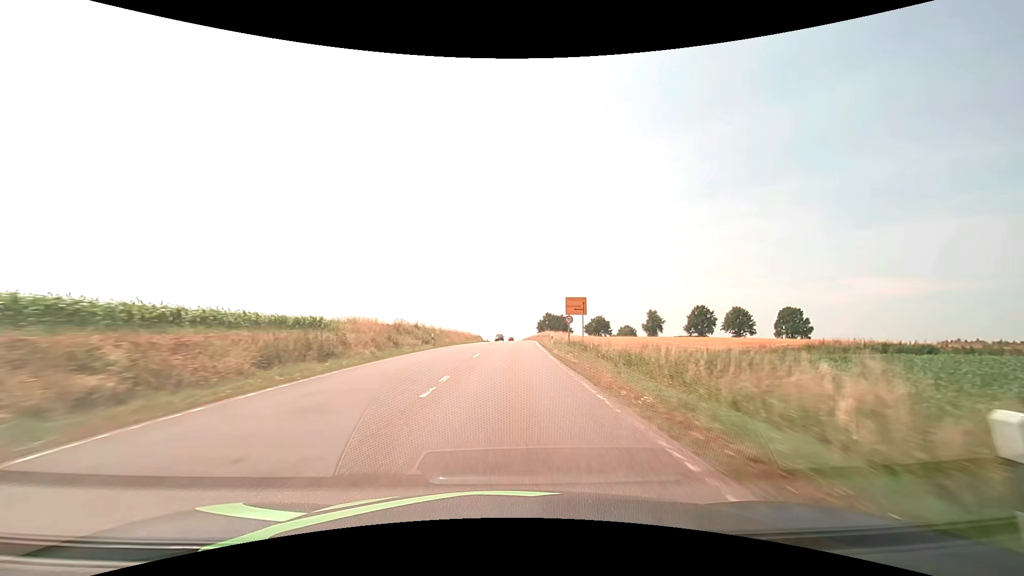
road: secondary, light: Day
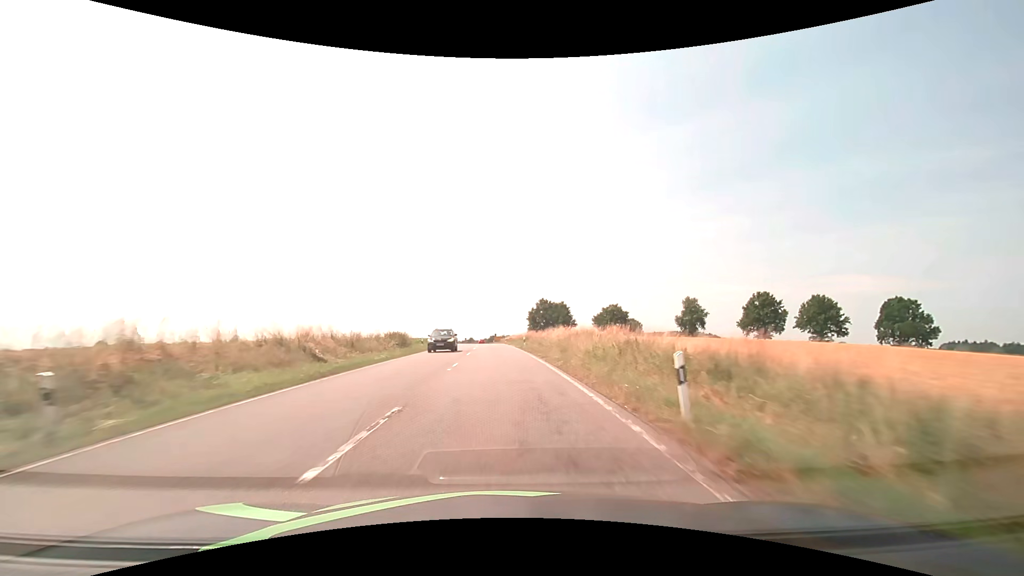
(+1.8, +66.5) m; +2°
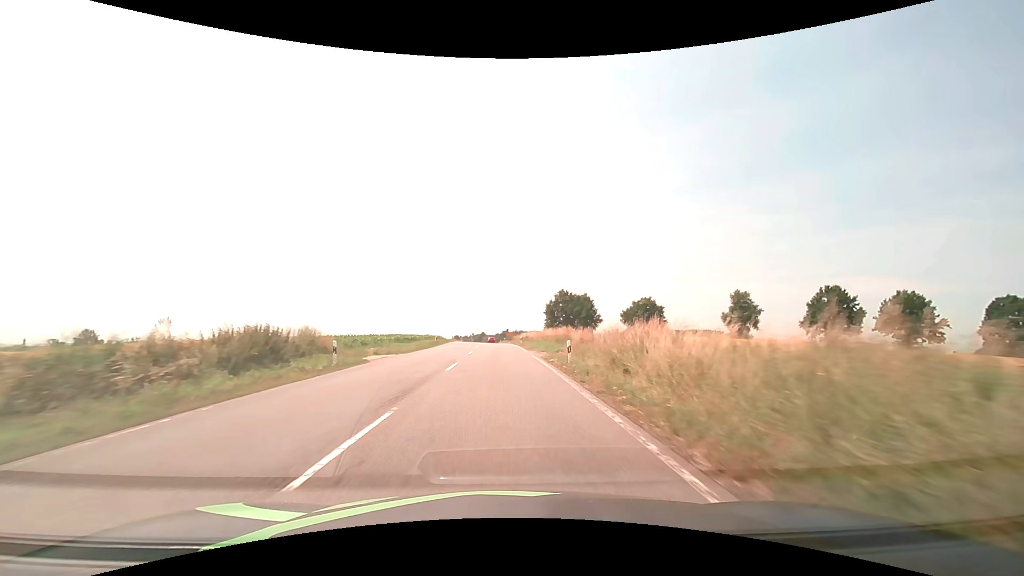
(-0.3, +24.8) m; -2°
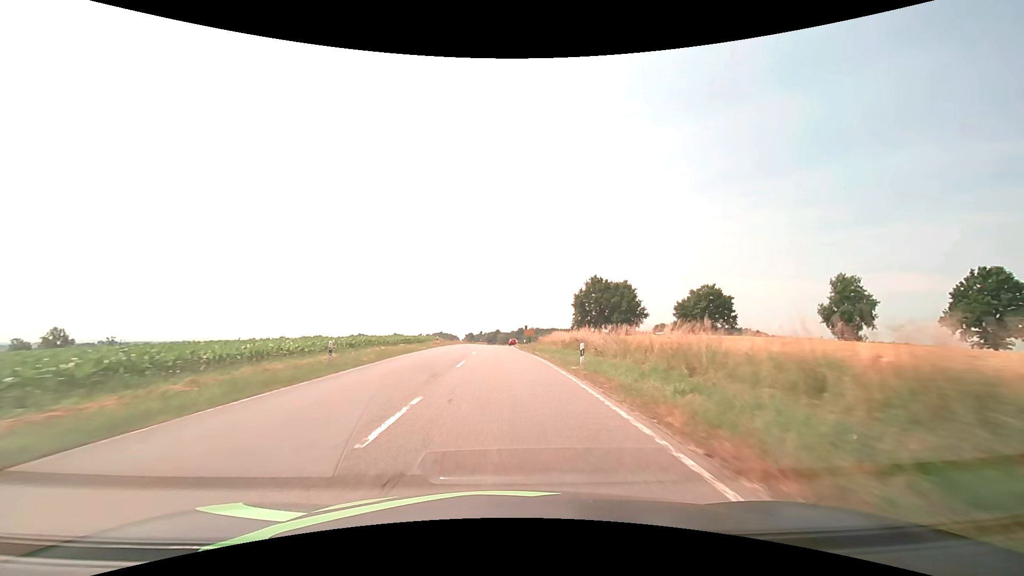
(-0.5, +35.3) m; -2°
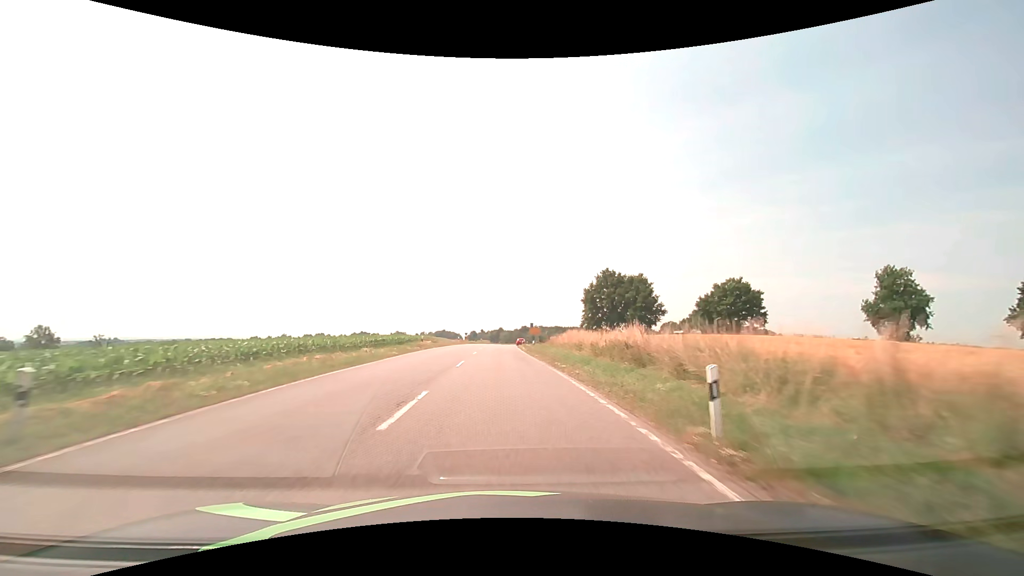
(0.0, +11.3) m; 0°
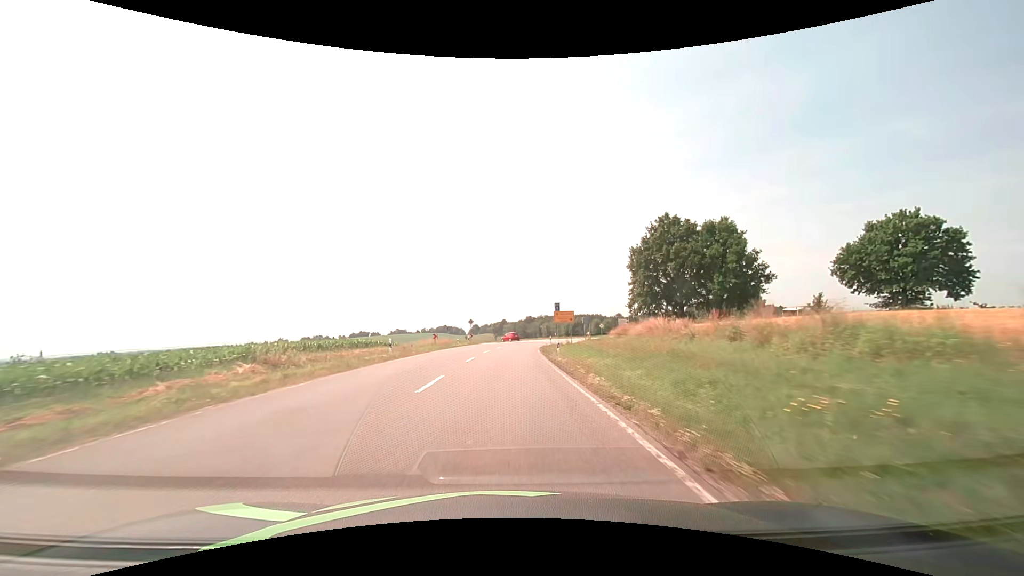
(-0.2, +44.5) m; 0°
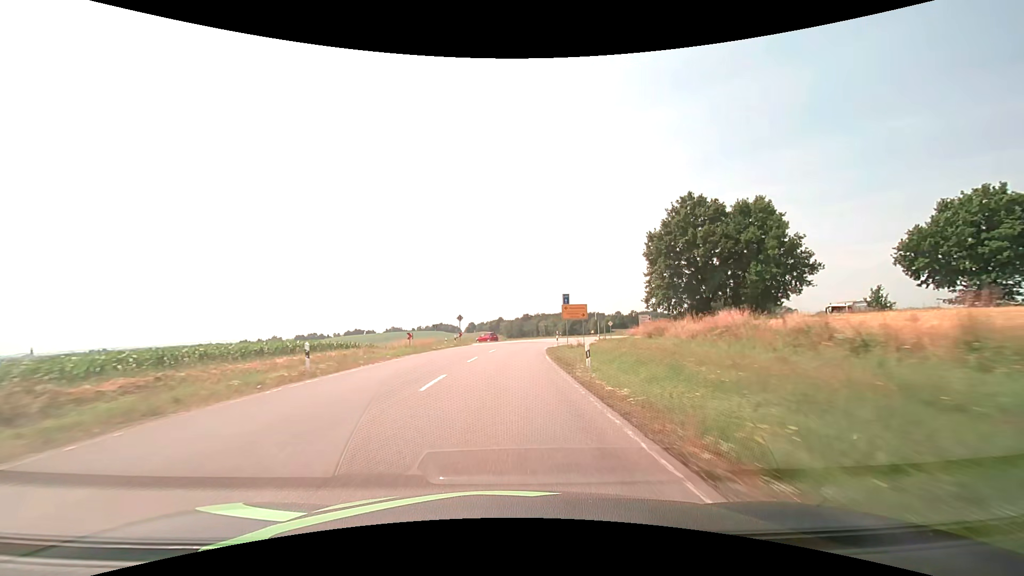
(0.0, +11.0) m; 0°
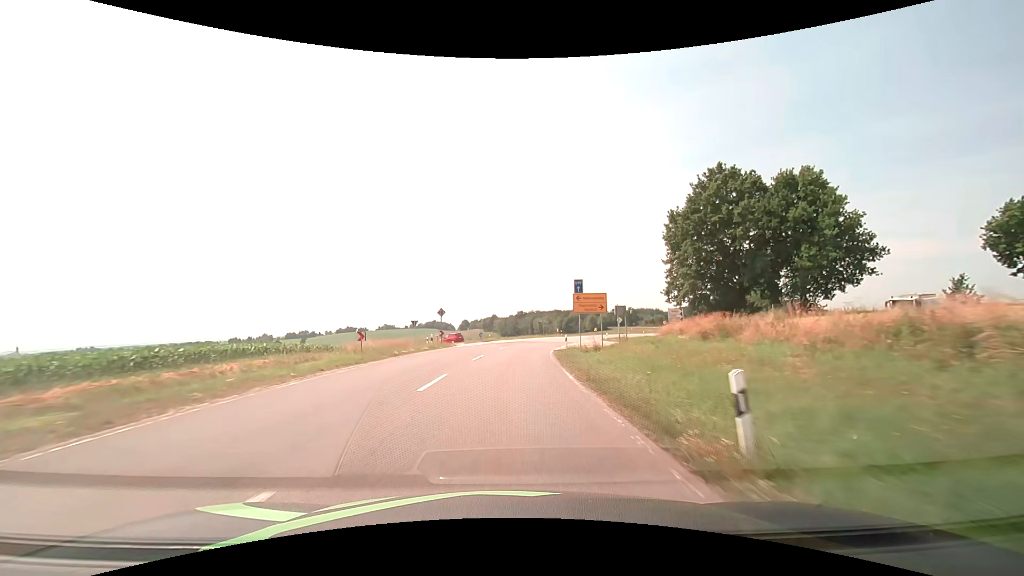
(+0.1, +11.0) m; +1°
(0, +10) (0, +20) (+1, +30) (+2, +40) (+4, +50) (+7, +59) (+10, +69) (+14, +78) (+19, +87) (+24, +95) m
